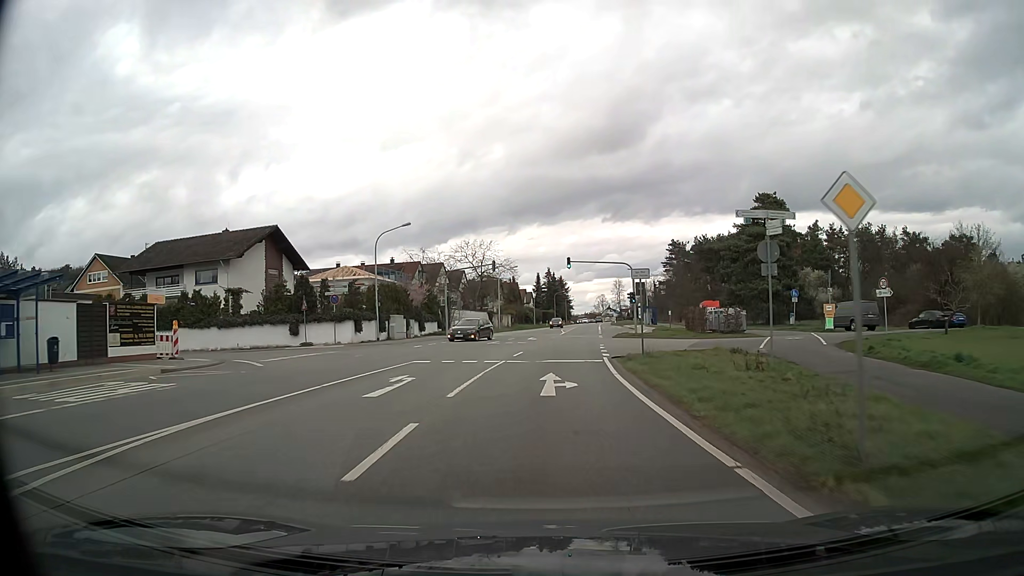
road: primary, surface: asphalt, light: Day
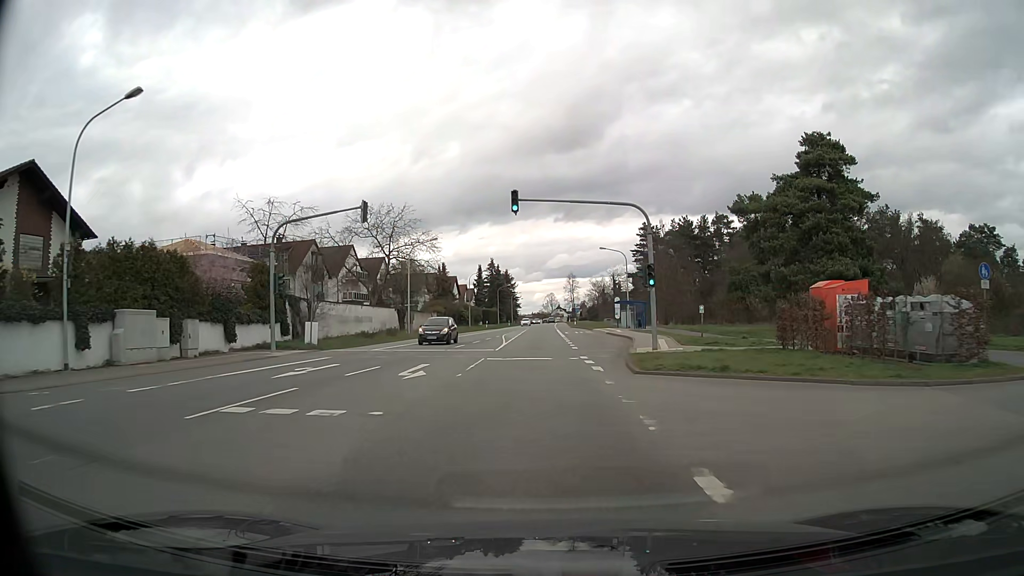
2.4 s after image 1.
(+1.0, +28.3) m; +5°
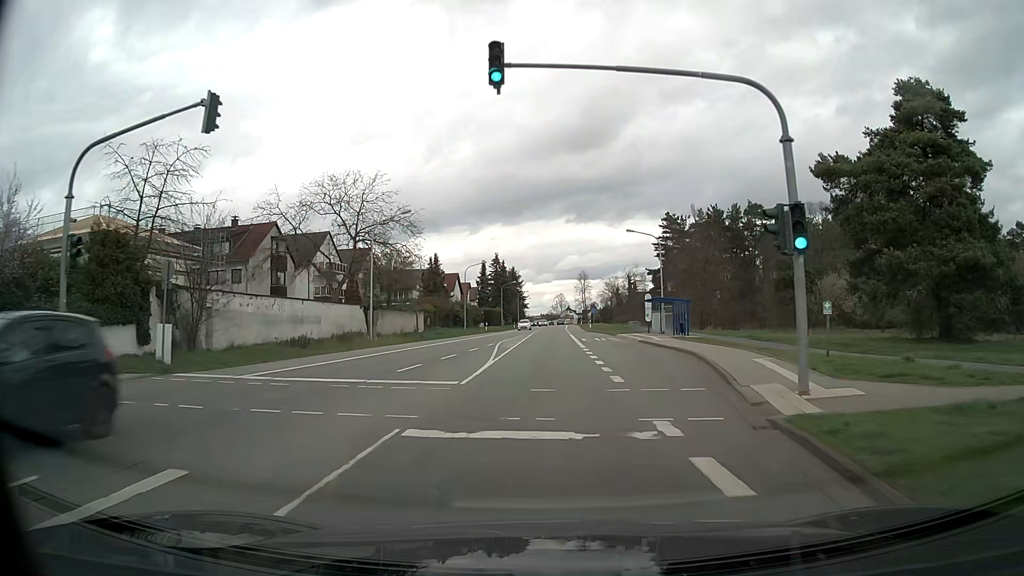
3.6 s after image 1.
(-0.1, +14.3) m; -1°
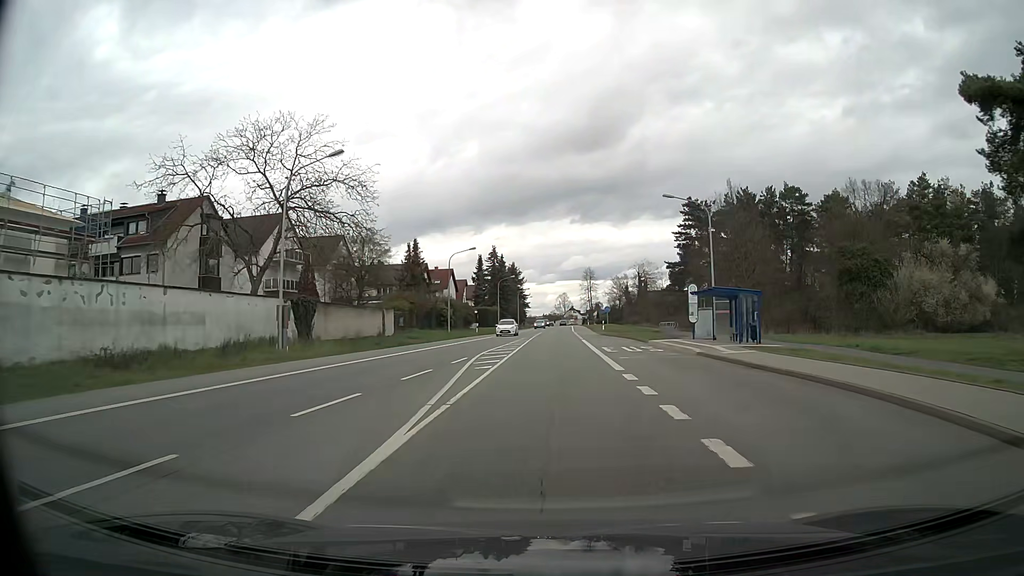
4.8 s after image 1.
(0.0, +14.6) m; 0°
